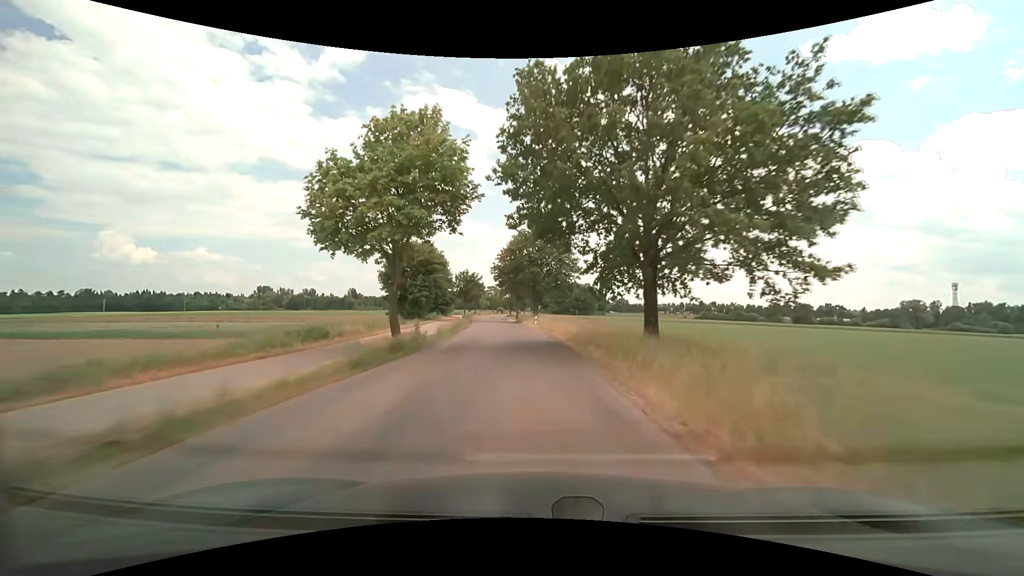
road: unclassified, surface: asphalt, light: Day
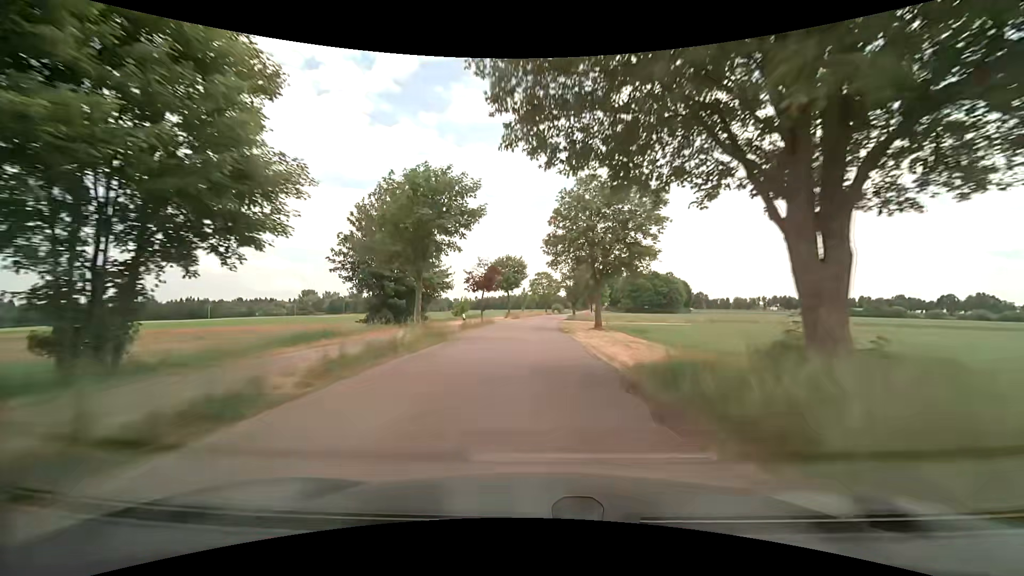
(-3.9, +58.6) m; -7°
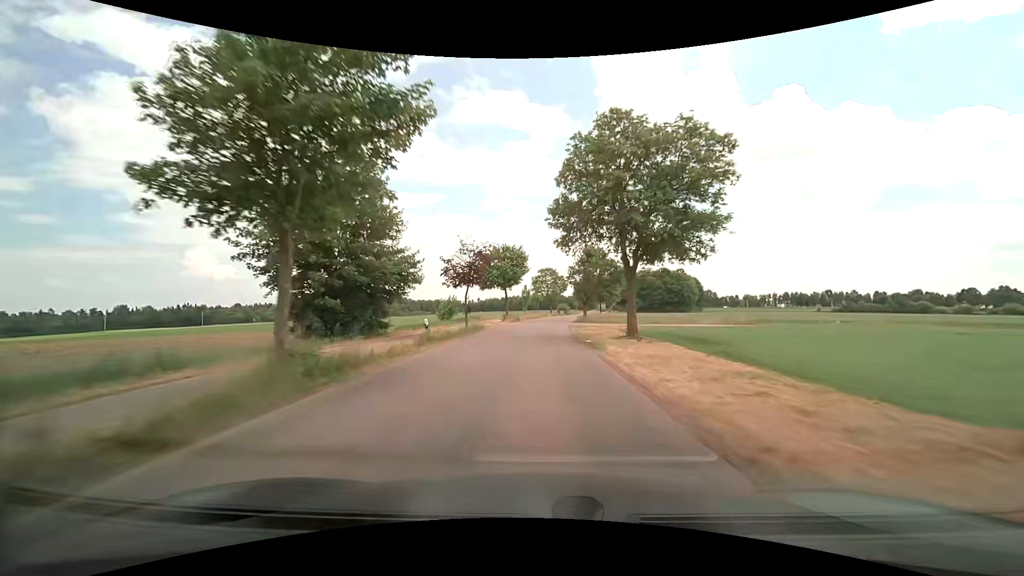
(0.0, +11.9) m; 0°
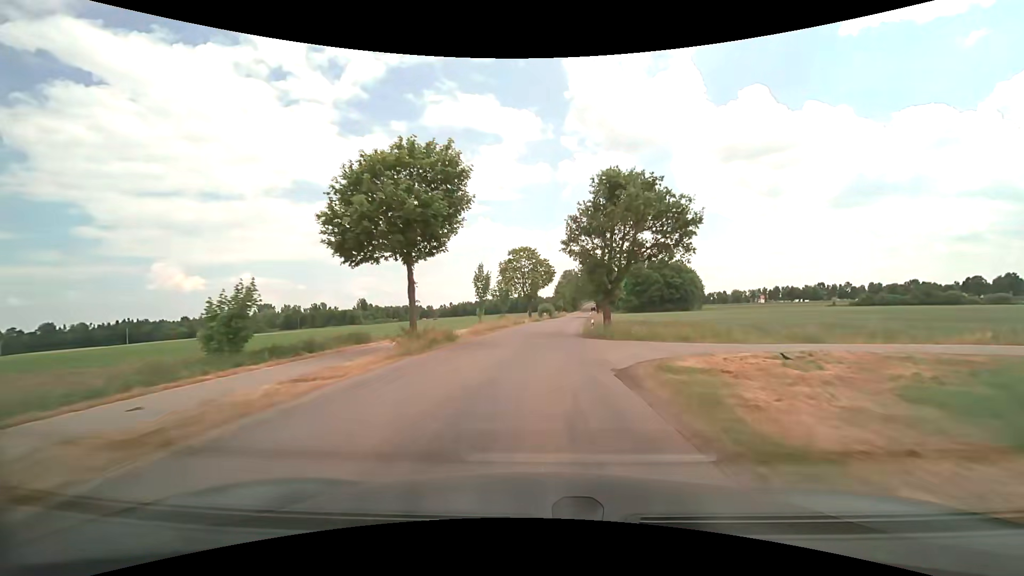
(+0.5, +35.7) m; +2°
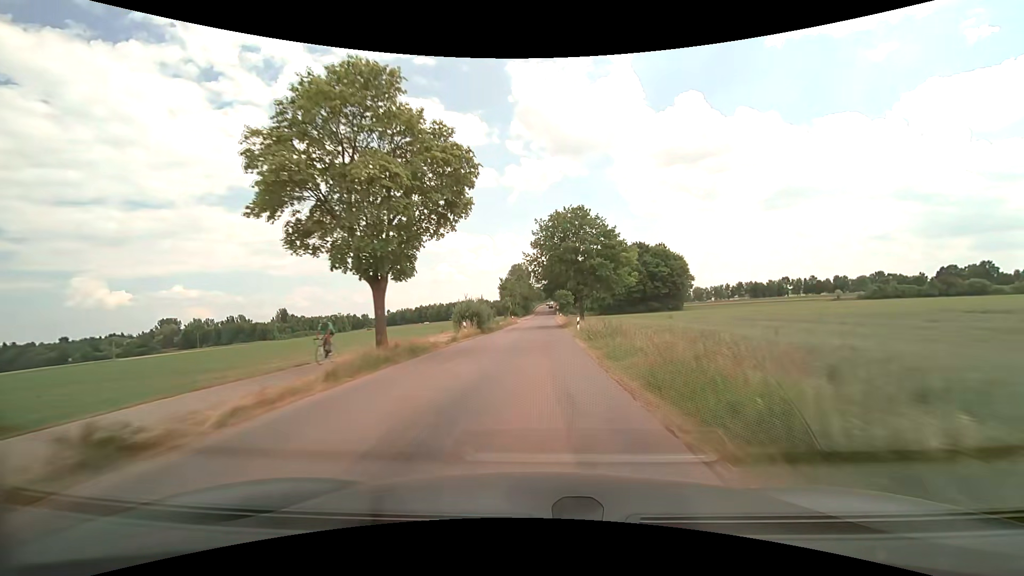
(+2.6, +47.8) m; +6°
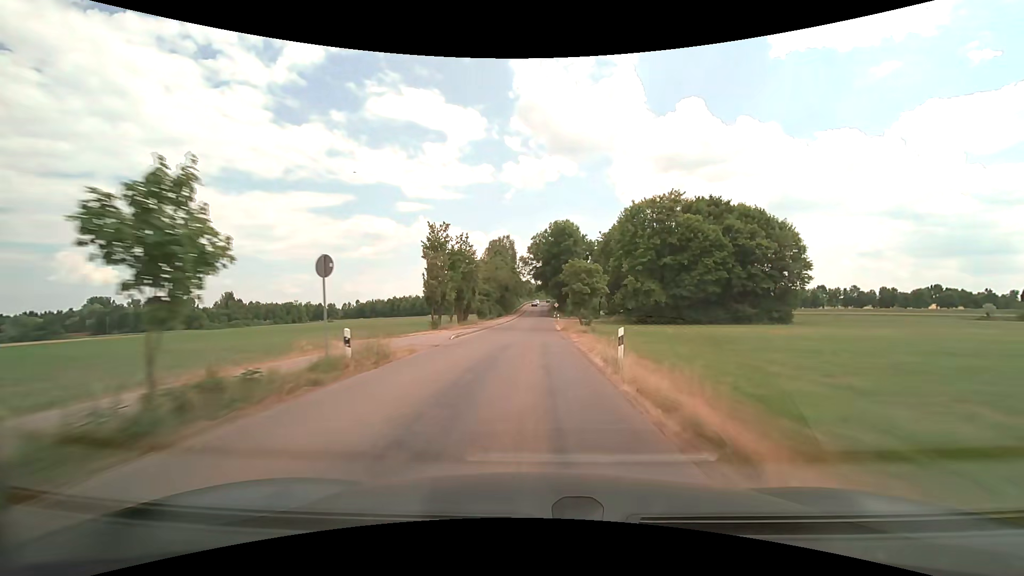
(+0.9, +60.0) m; +1°
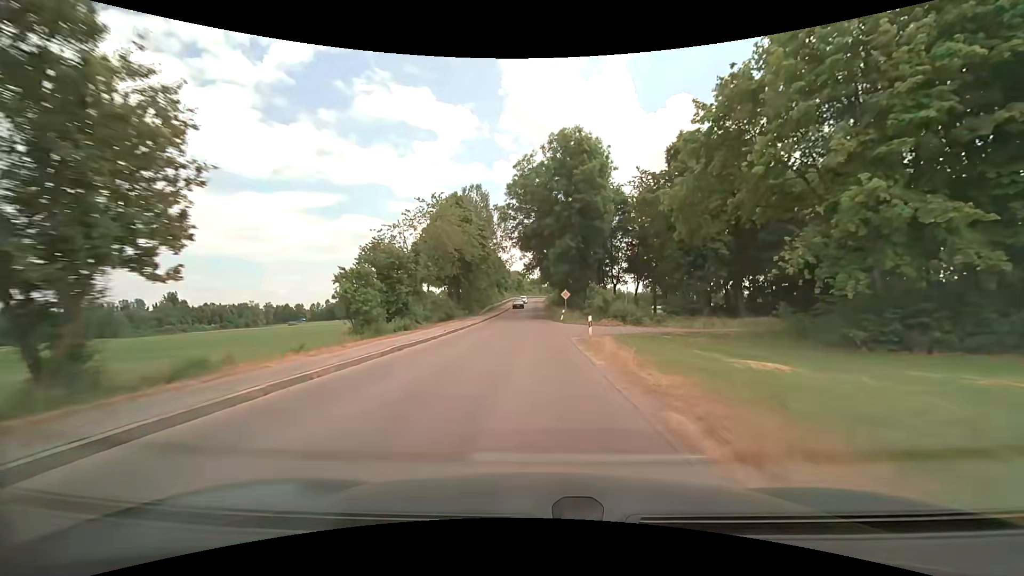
(+0.3, +47.2) m; +1°
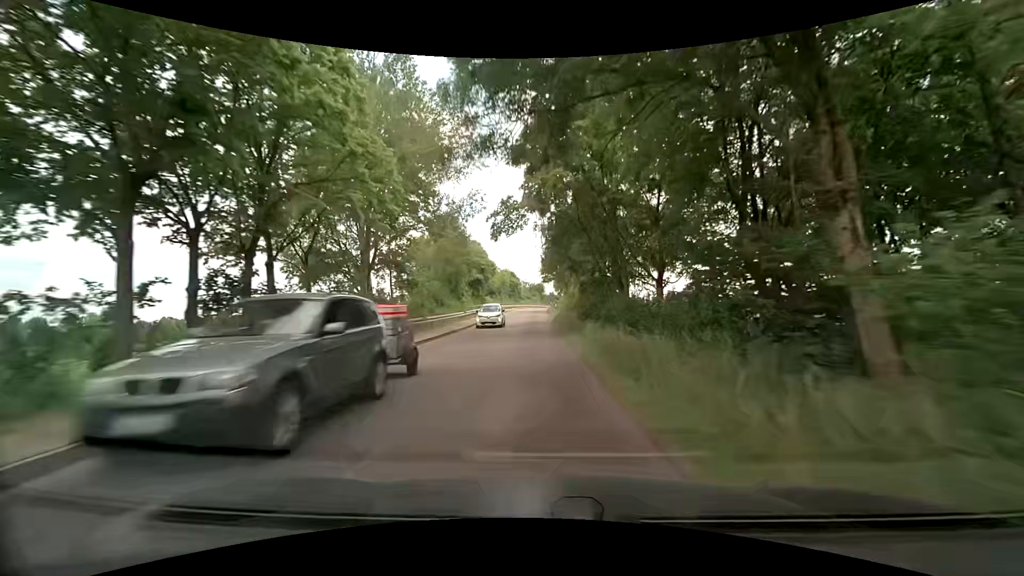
(+0.4, +44.9) m; 0°
(0, +10) (0, +20) (0, +30) (0, +40) (0, +50) (0, +60) (0, +70) (0, +80) (0, +90) (+1, +100) m
